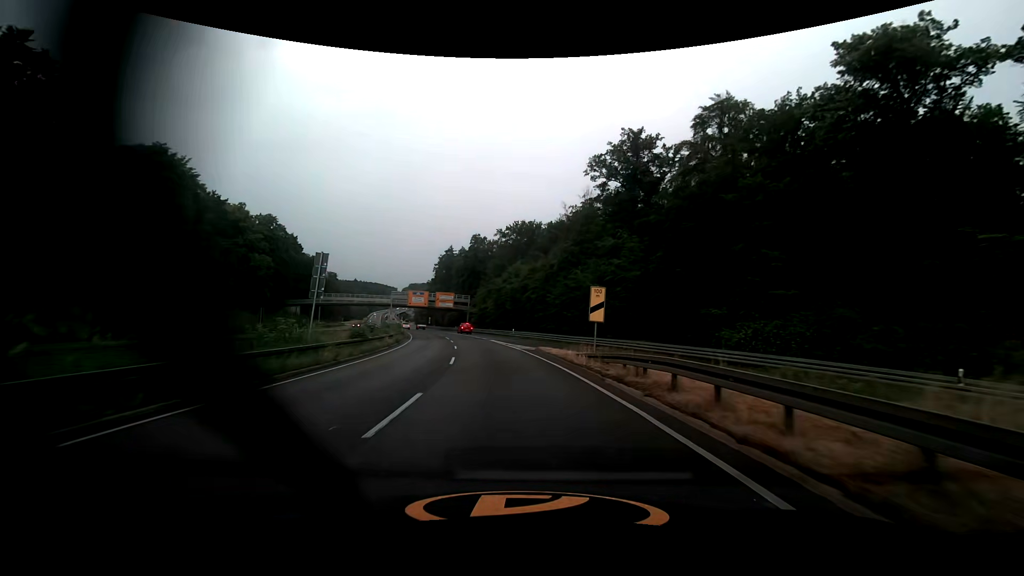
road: trunk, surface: asphalt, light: Day
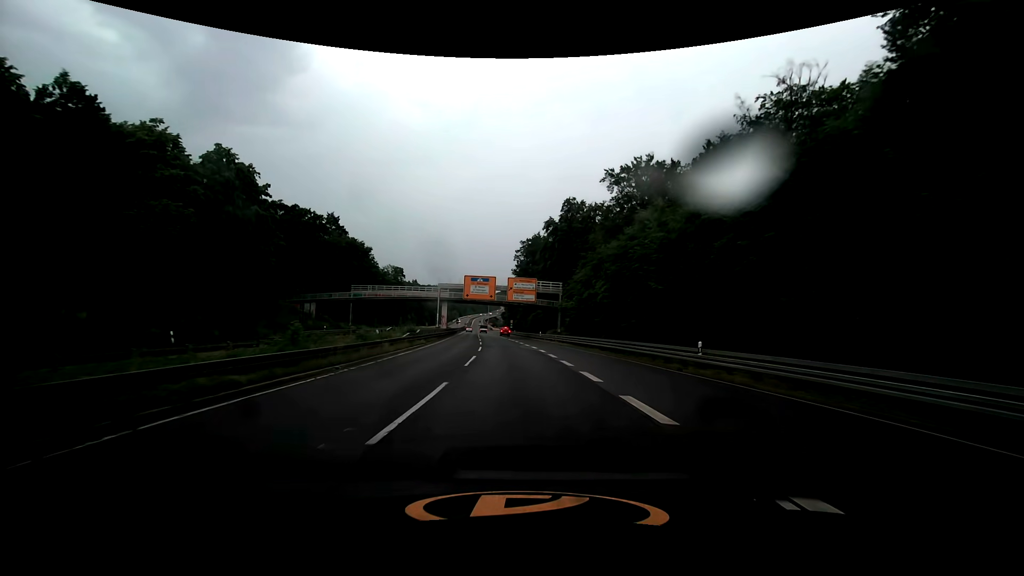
(-4.4, +45.0) m; -11°
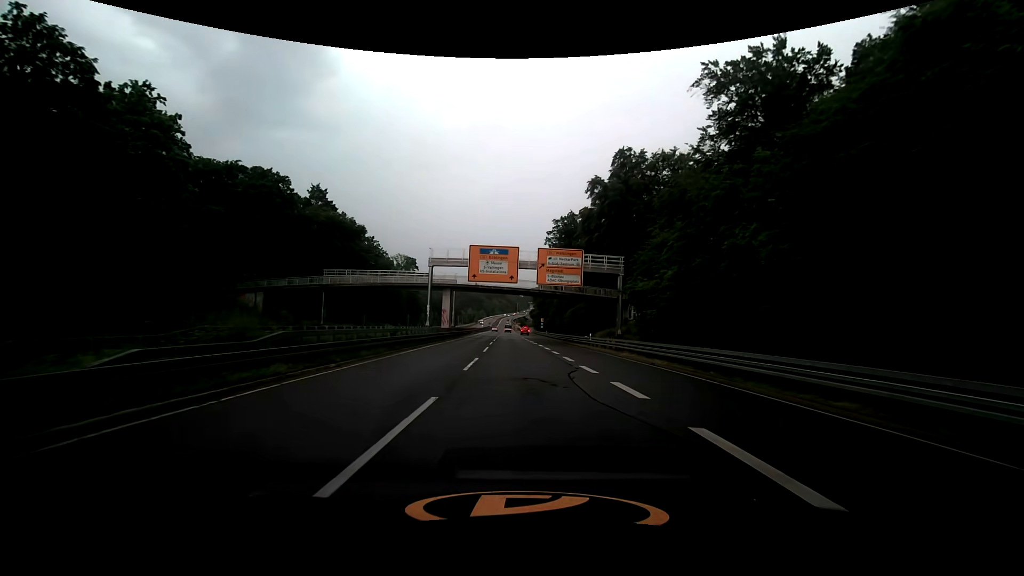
(-0.8, +27.0) m; -4°
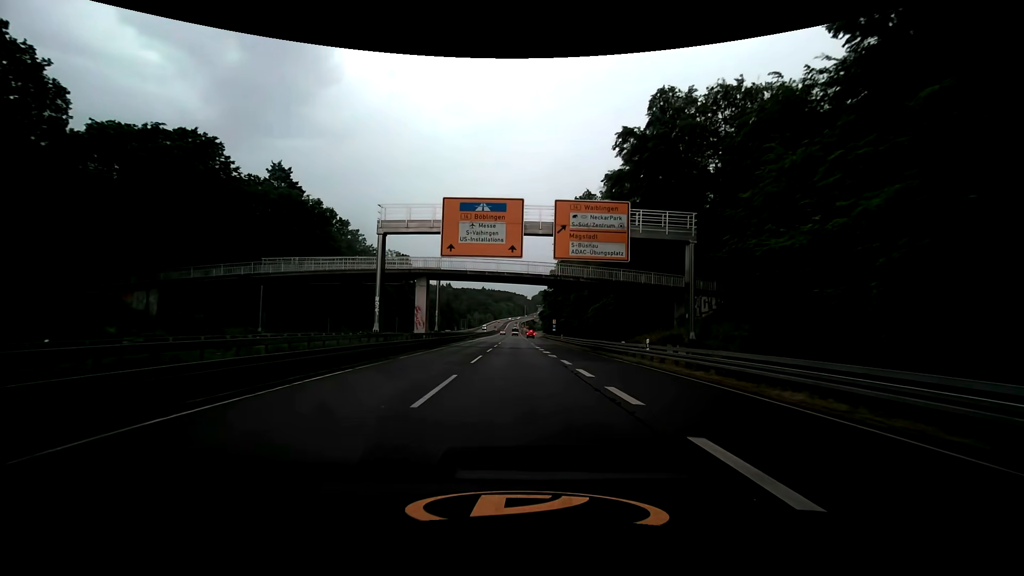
(+0.1, +18.7) m; 0°
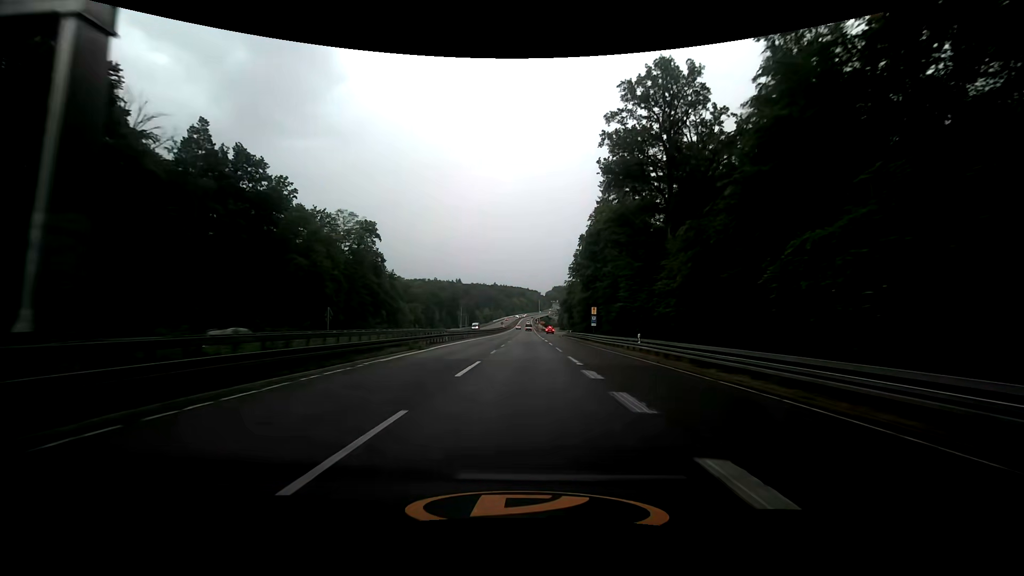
(-0.7, +43.6) m; -1°
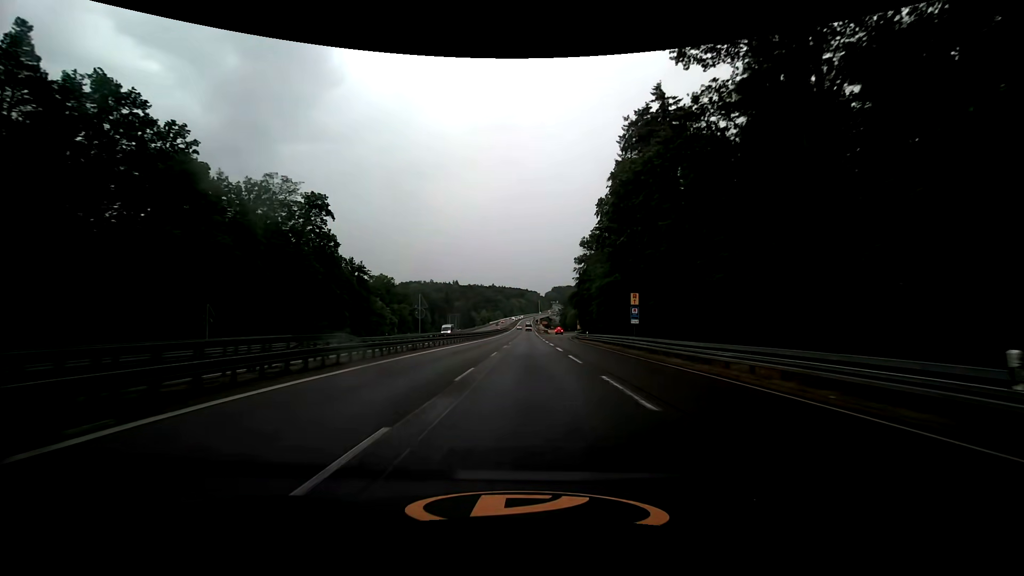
(-0.1, +23.7) m; 0°
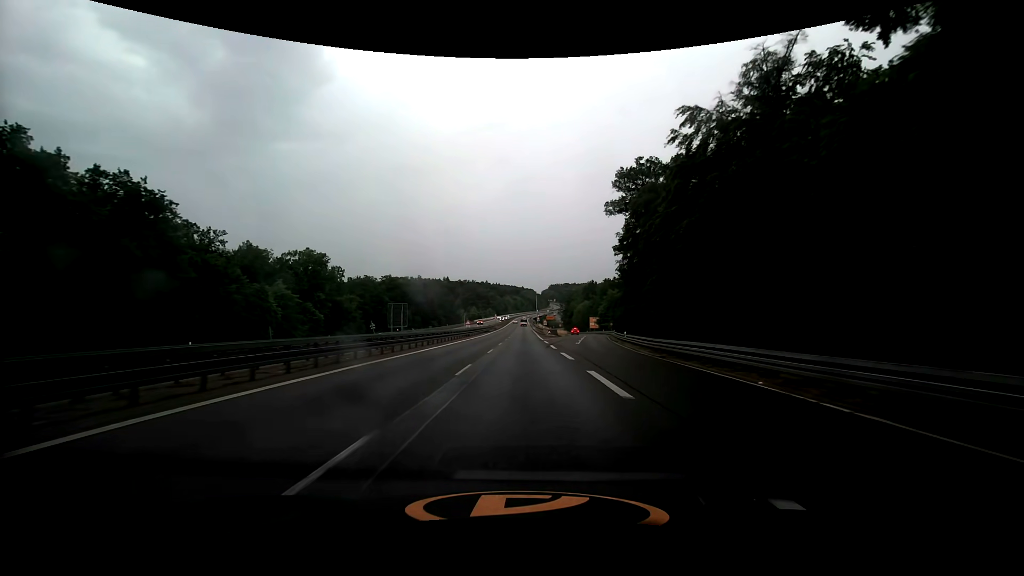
(+0.6, +58.8) m; +1°
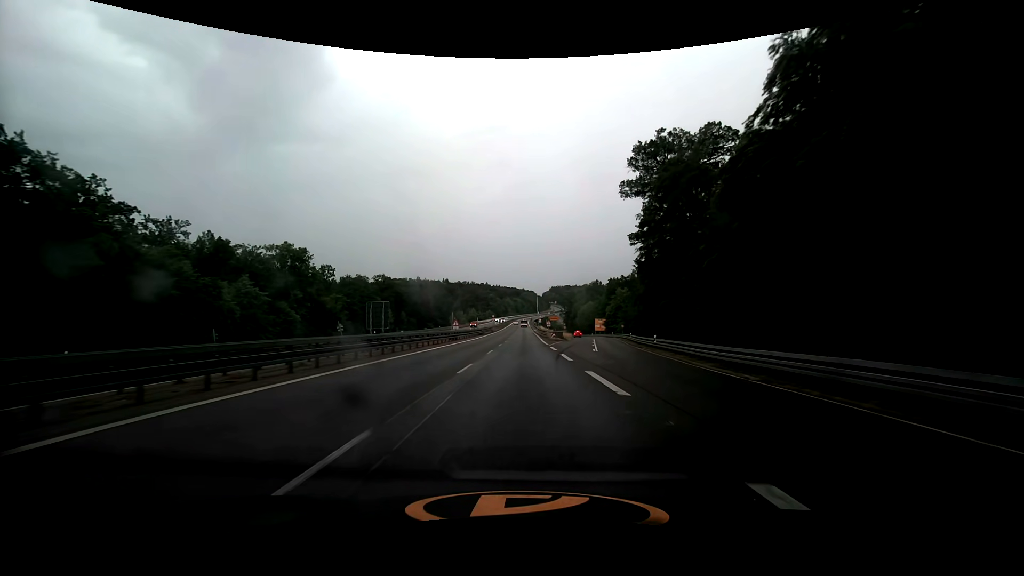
(0.0, +12.0) m; 0°
(0, +10) (0, +20) (0, +30) (0, +40) (0, +50) (0, +60) (0, +70) (0, +80) (0, +90) (0, +100) m
